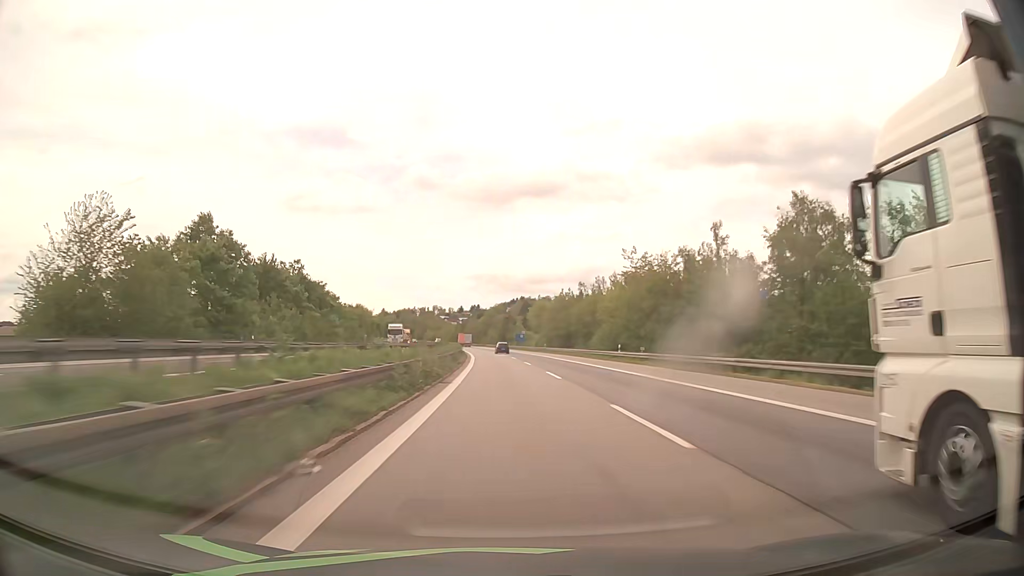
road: motorway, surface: asphalt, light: Day
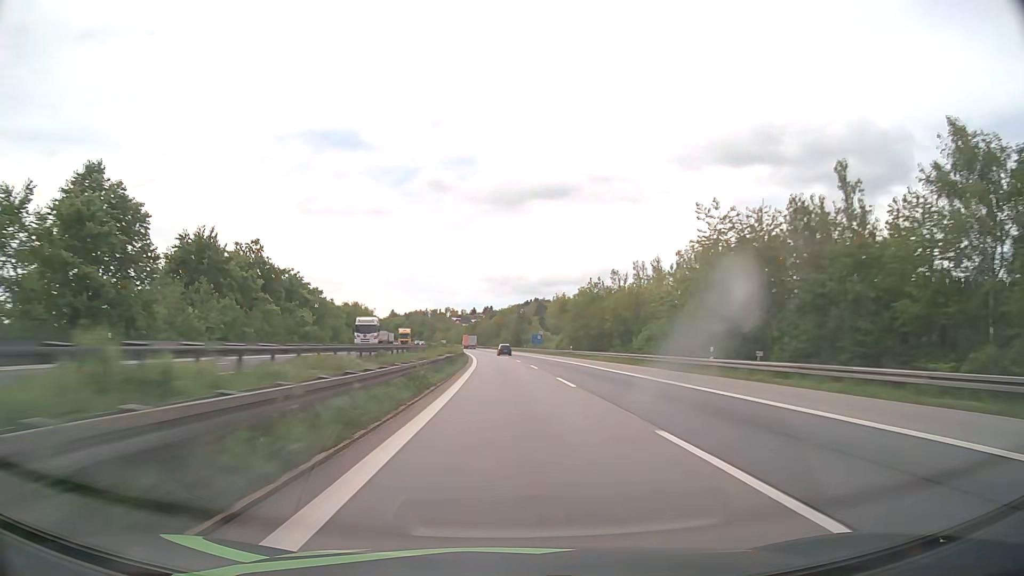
(-0.2, +22.2) m; -1°
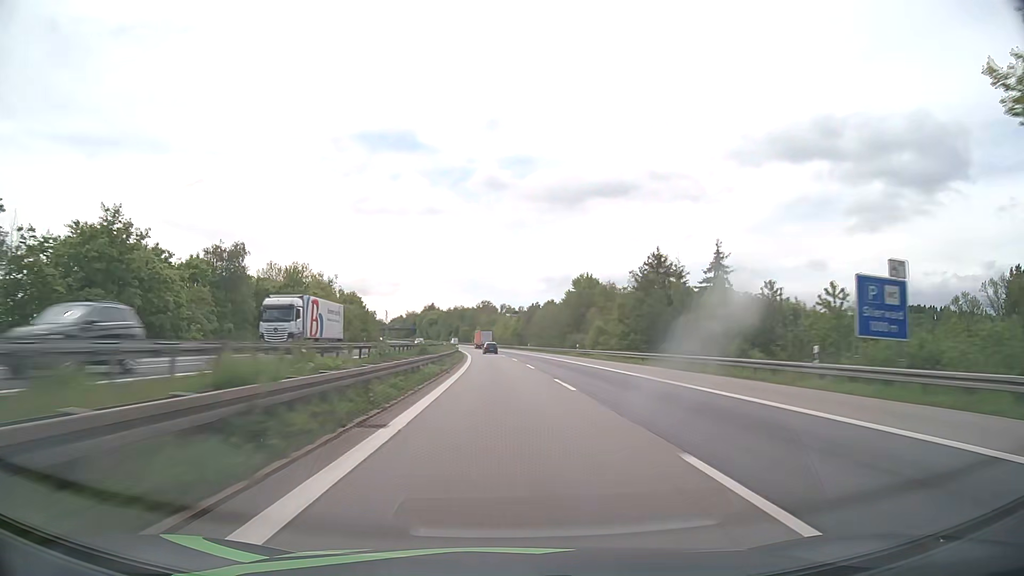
(-4.4, +110.9) m; -5°
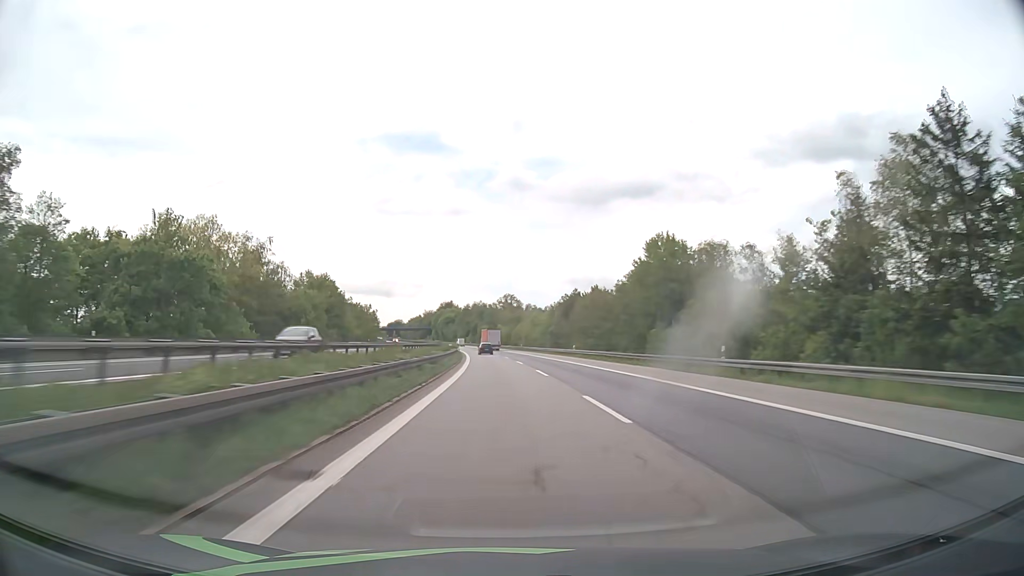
(-0.9, +44.4) m; -2°
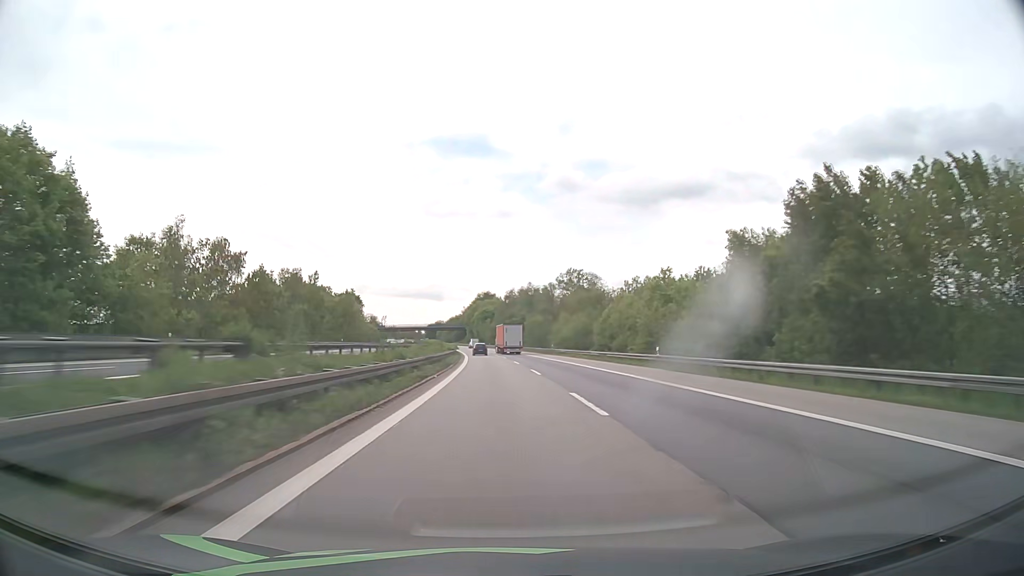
(-3.3, +88.8) m; -4°
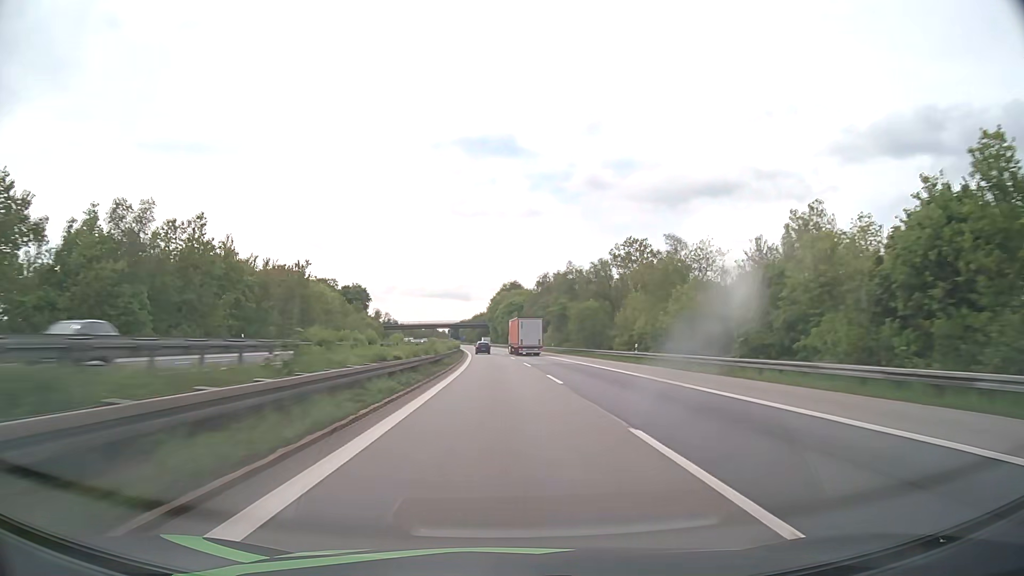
(-0.9, +44.5) m; -2°
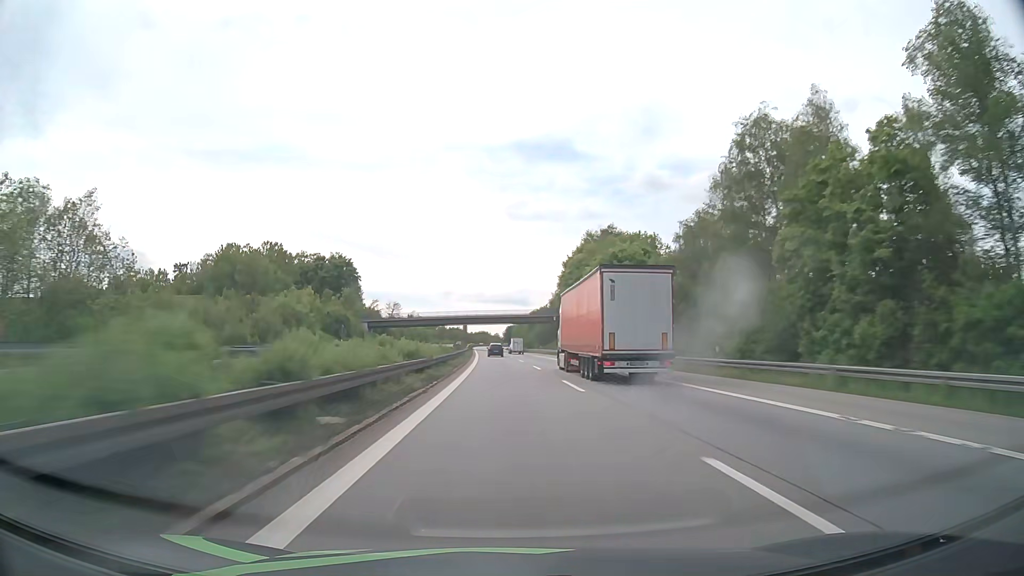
(-5.1, +111.0) m; -5°
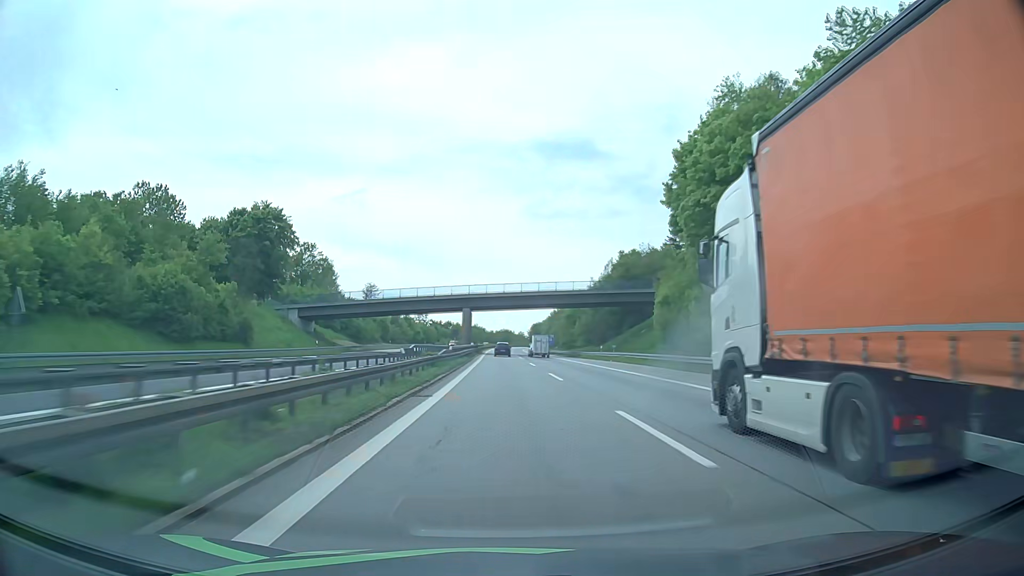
(-1.4, +66.5) m; -2°
(0, +10) (0, +20) (0, +30) (0, +40) (0, +50) (-1, +60) (-1, +70) (-1, +80) (-1, +90) (-1, +100) m
